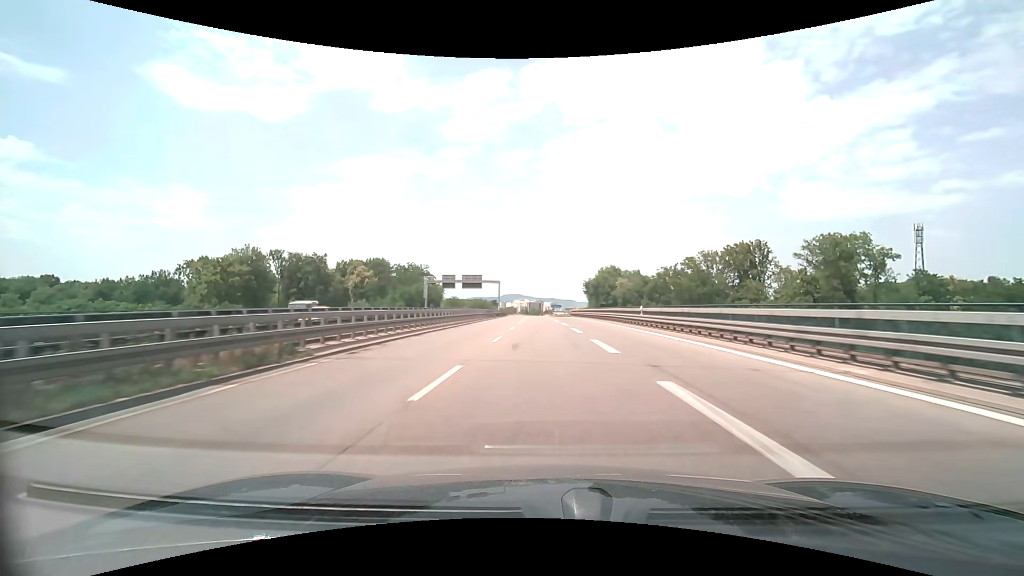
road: trunk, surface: asphalt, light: Day
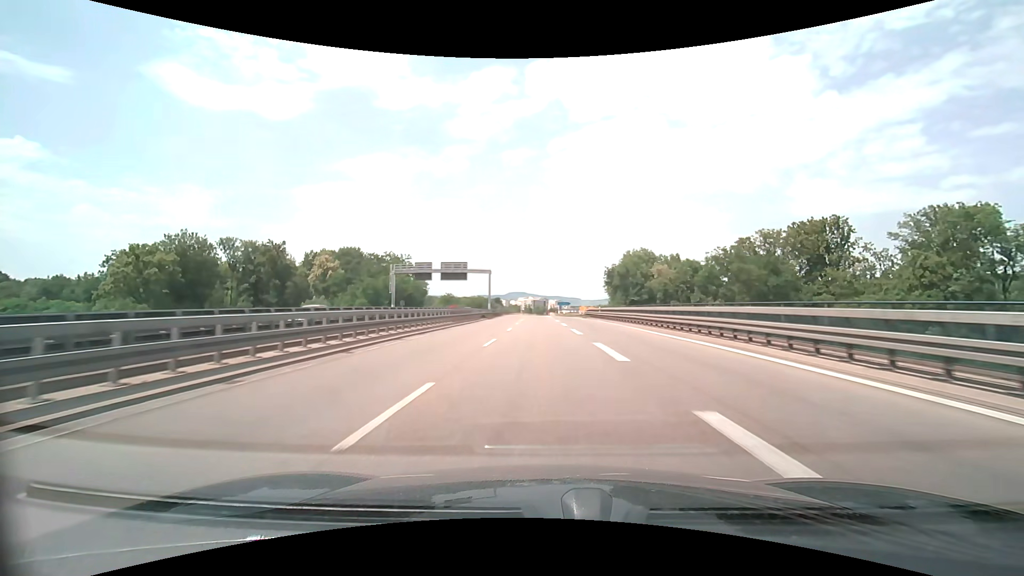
(0.0, +26.6) m; 0°
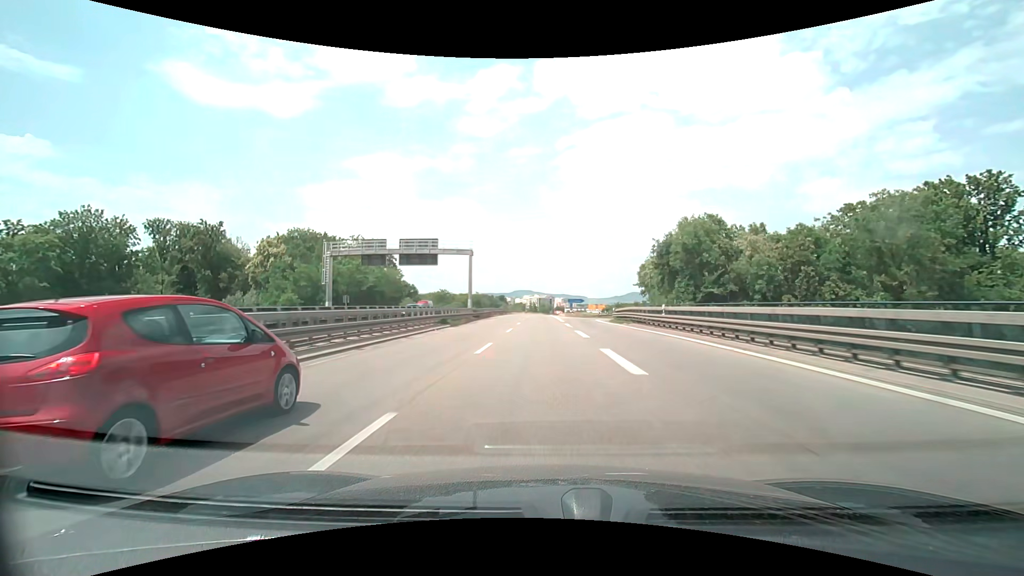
(-0.2, +26.5) m; -1°
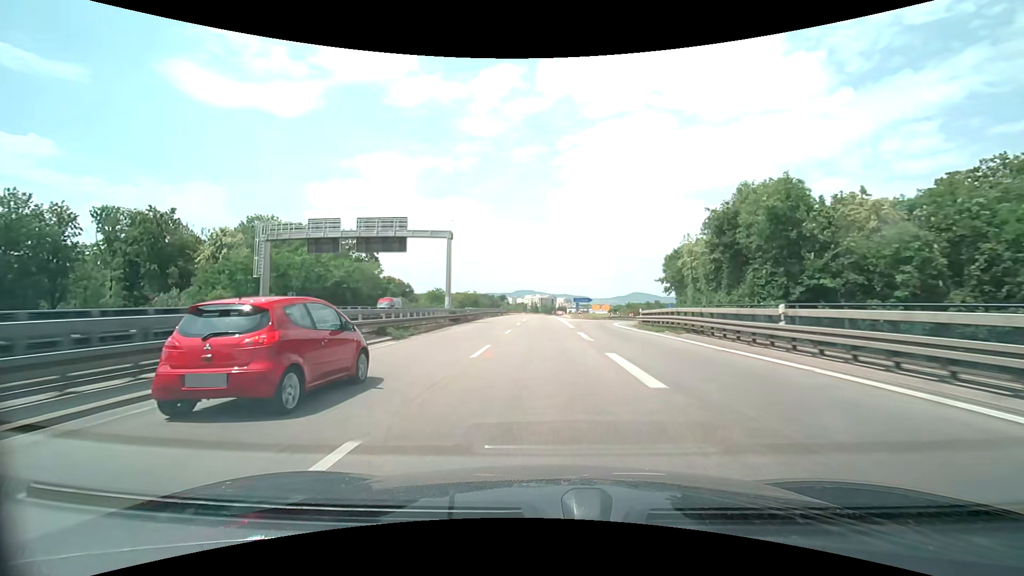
(-0.1, +13.3) m; 0°
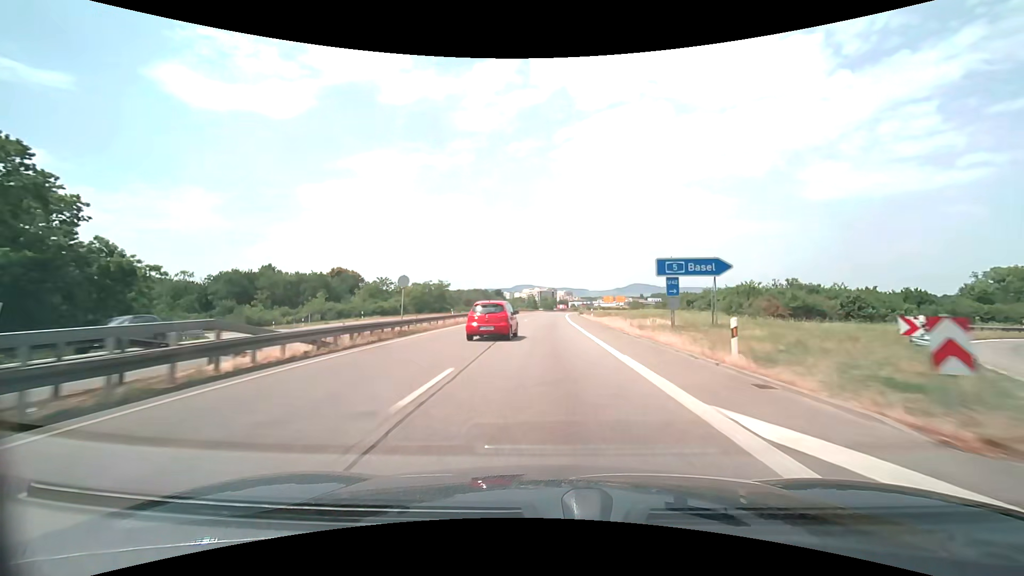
(-0.1, +66.3) m; 0°
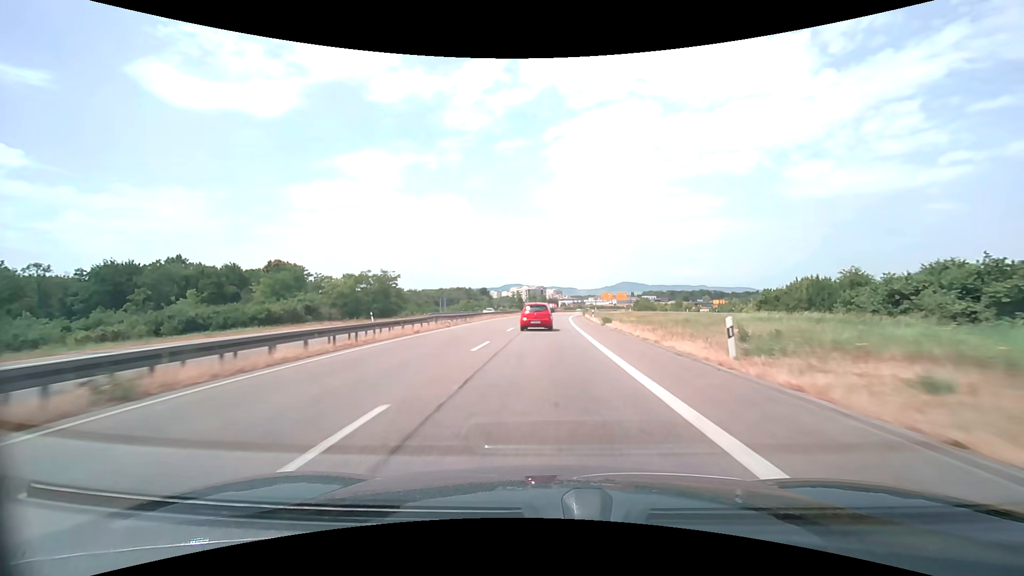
(+0.3, +39.8) m; +1°
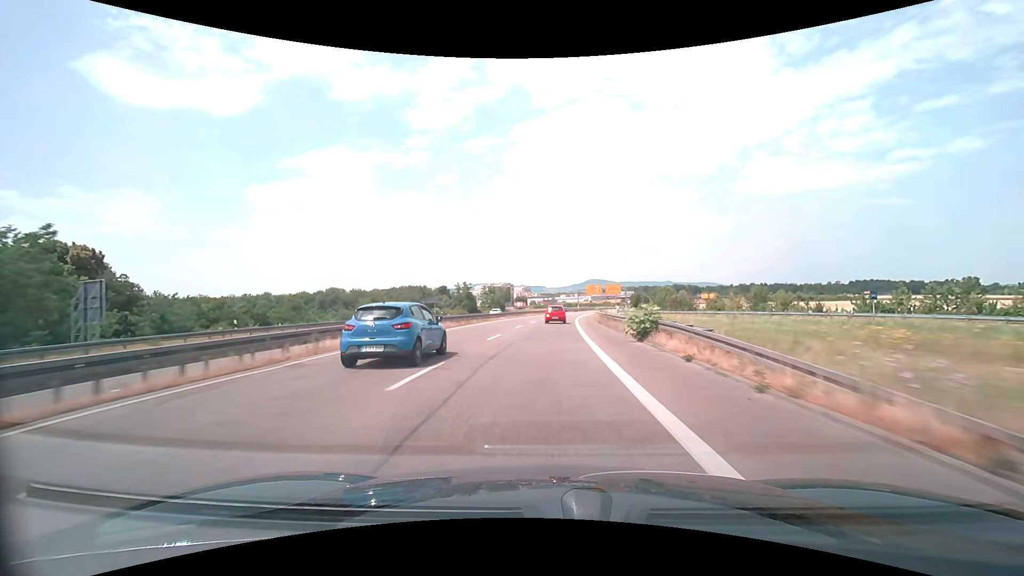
(+1.9, +66.3) m; +3°
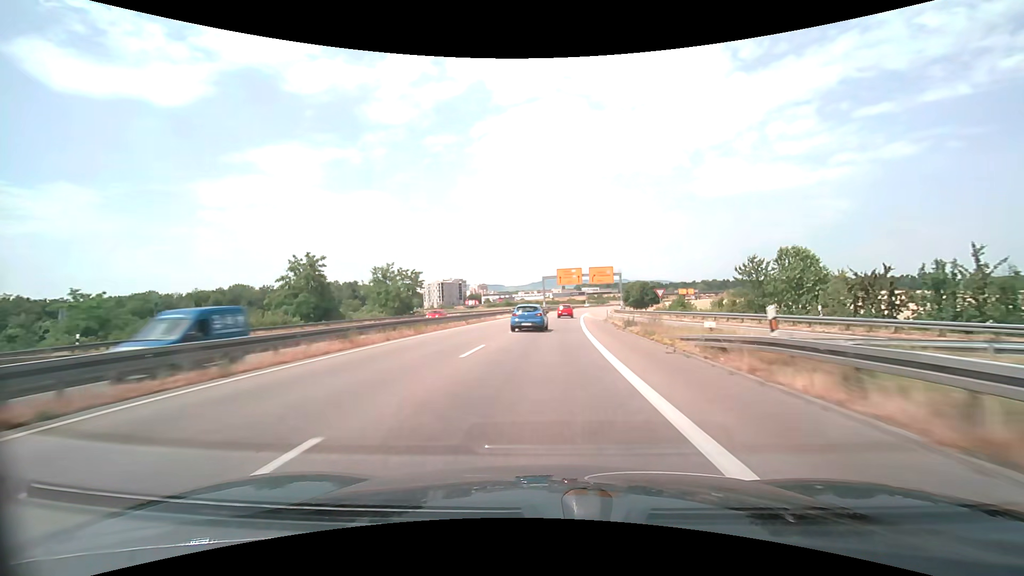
(+2.8, +66.3) m; +5°
(0, +10) (0, +20) (+1, +30) (+1, +40) (+2, +50) (+3, +60) (+4, +70) (+5, +80) (+6, +90) (+7, +100) m
